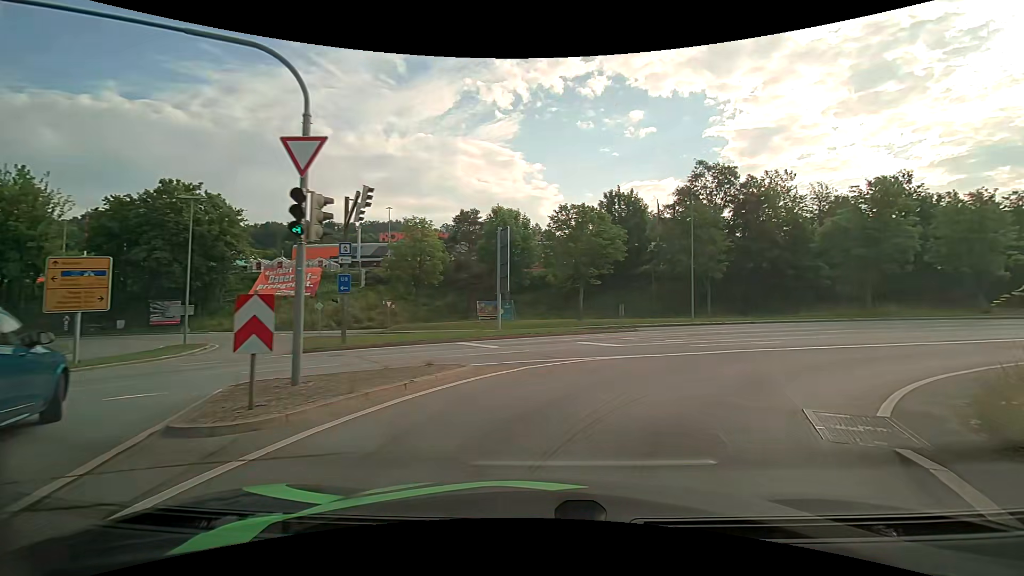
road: primary_link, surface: asphalt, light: Day
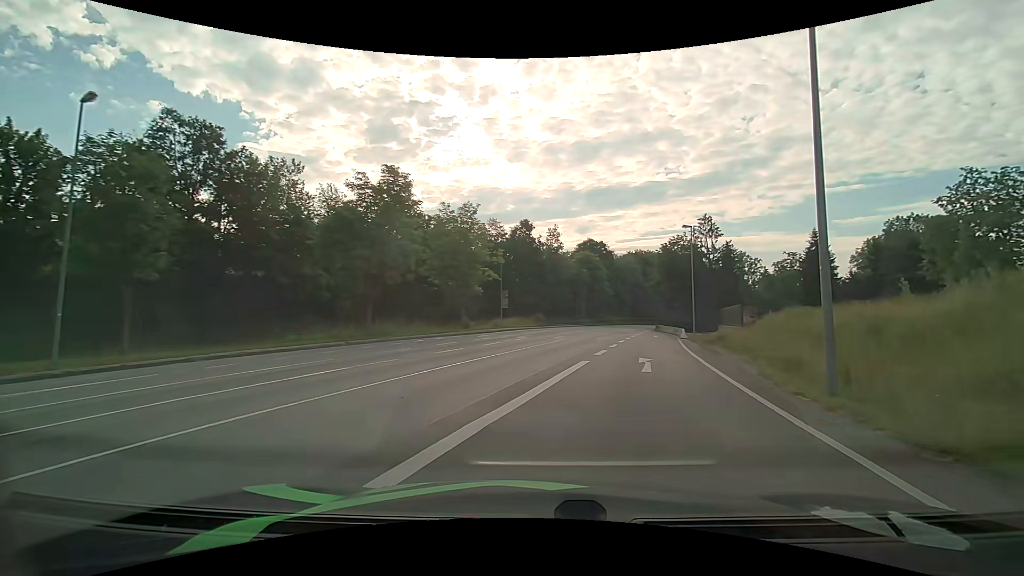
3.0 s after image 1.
(+8.6, +16.0) m; +52°
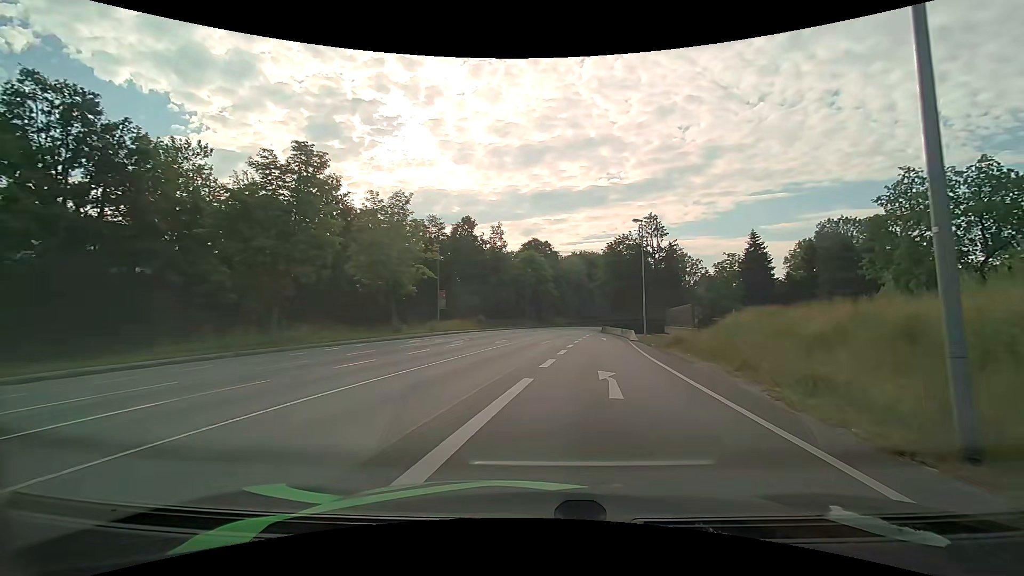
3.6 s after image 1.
(+0.2, +4.6) m; +6°
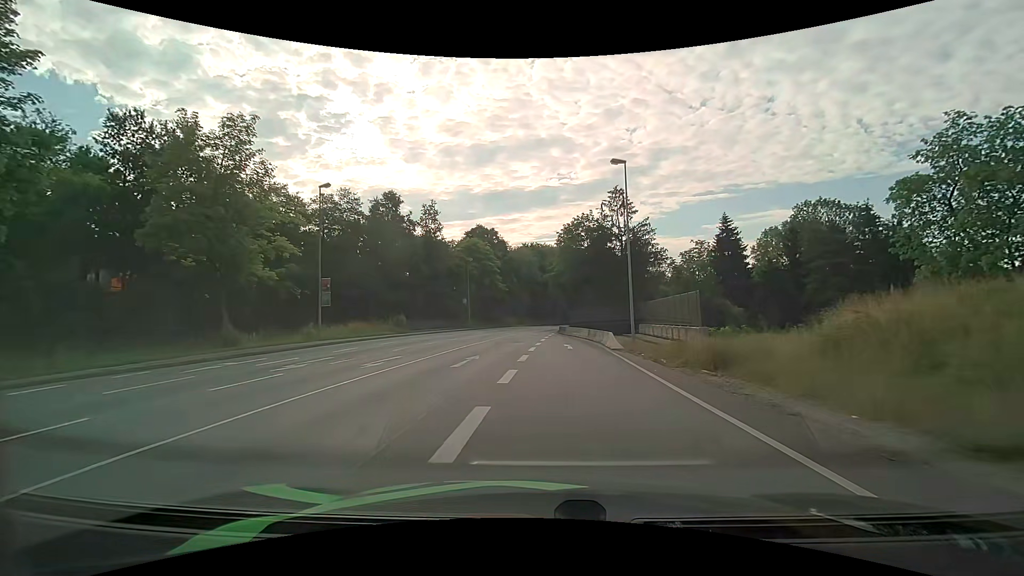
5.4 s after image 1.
(+1.1, +16.0) m; +5°
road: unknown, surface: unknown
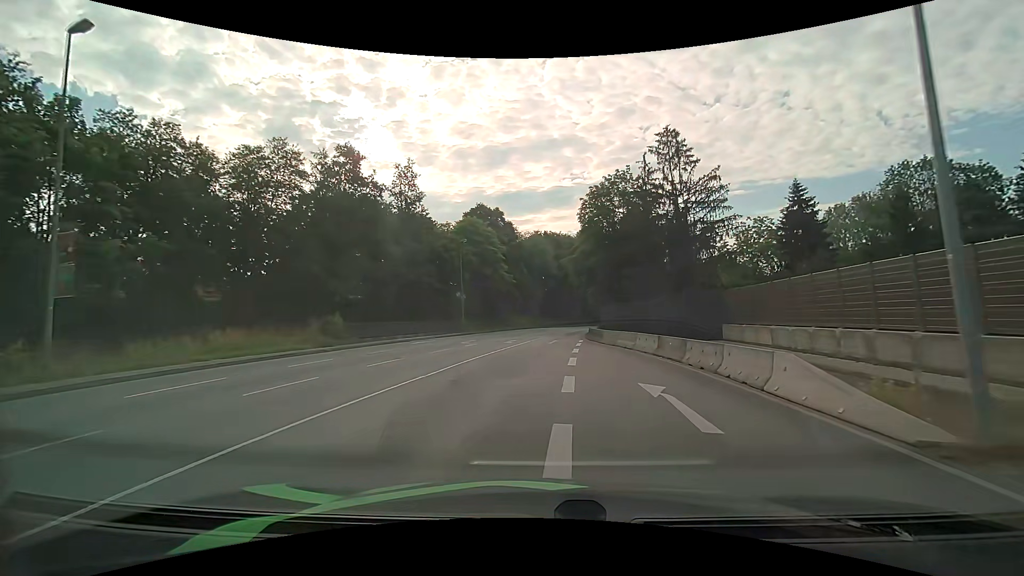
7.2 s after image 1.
(-0.4, +19.5) m; -2°
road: primary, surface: asphalt
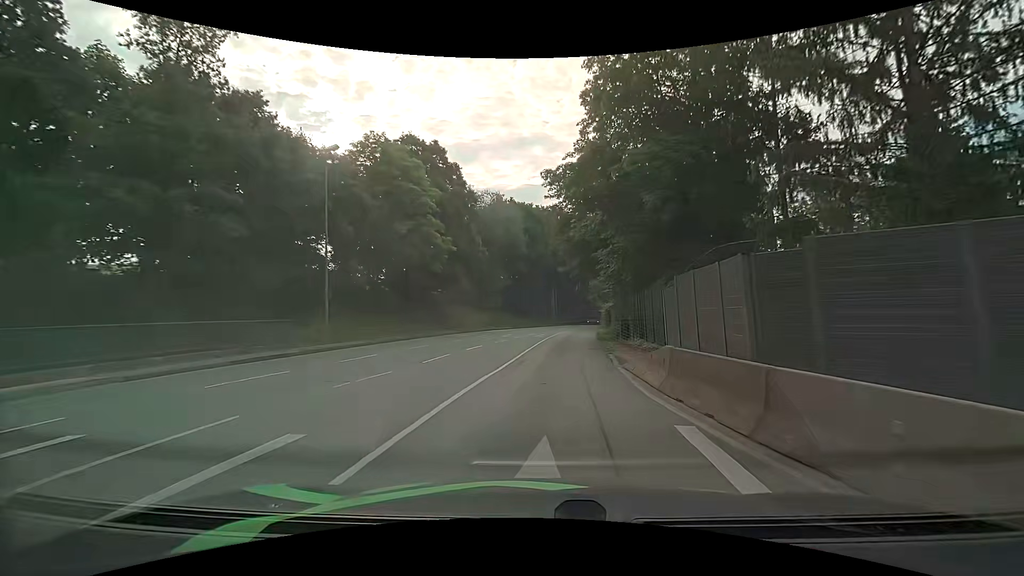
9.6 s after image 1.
(+0.5, +29.7) m; +3°
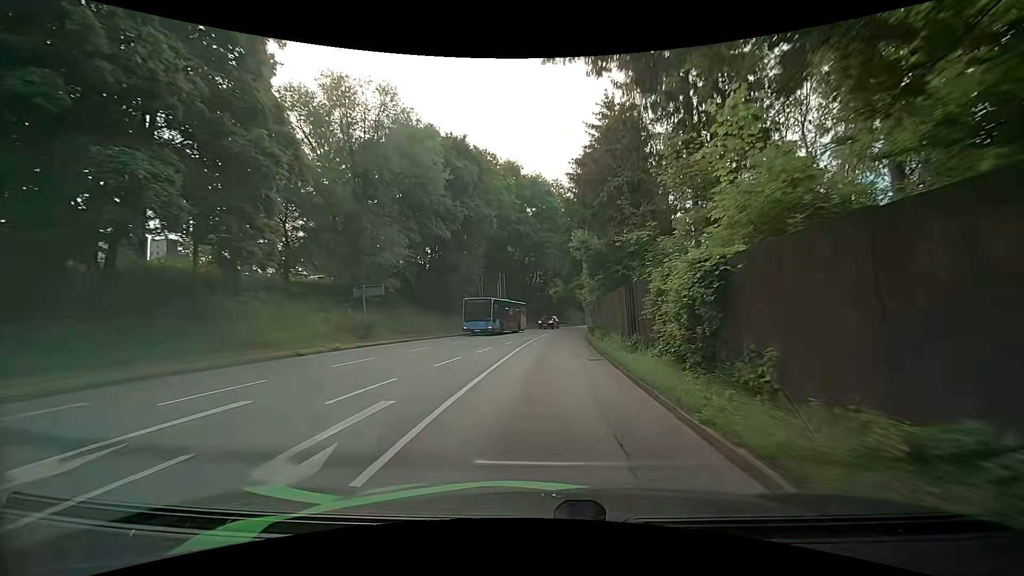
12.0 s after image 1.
(+1.8, +31.8) m; +5°
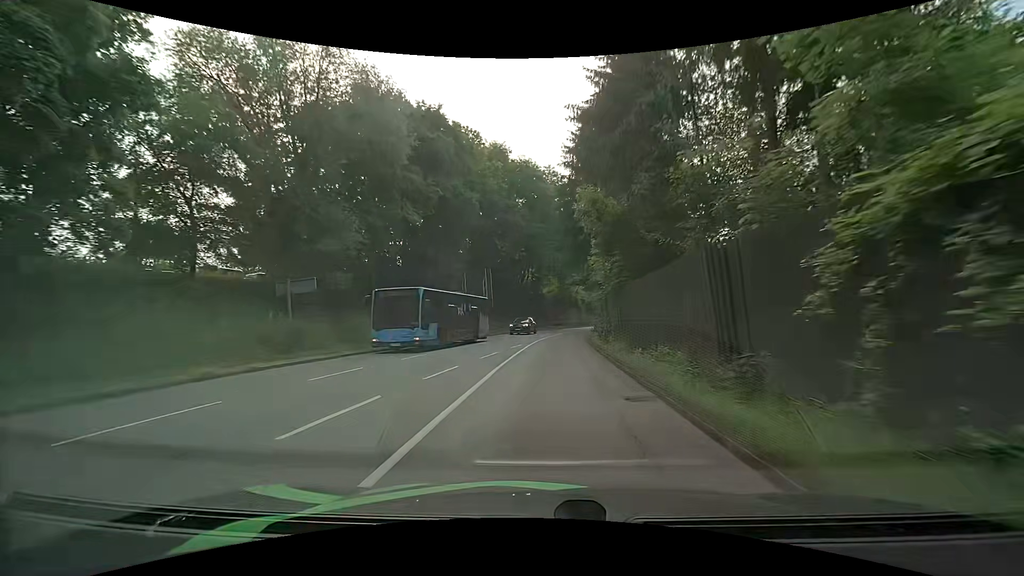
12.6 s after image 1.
(+0.1, +8.0) m; +2°
(0, +10) (0, +20) (0, +30) (+1, +40) (+3, +50) (+5, +60) (+7, +69) (+9, +79) (+12, +89) (+16, +98) m
